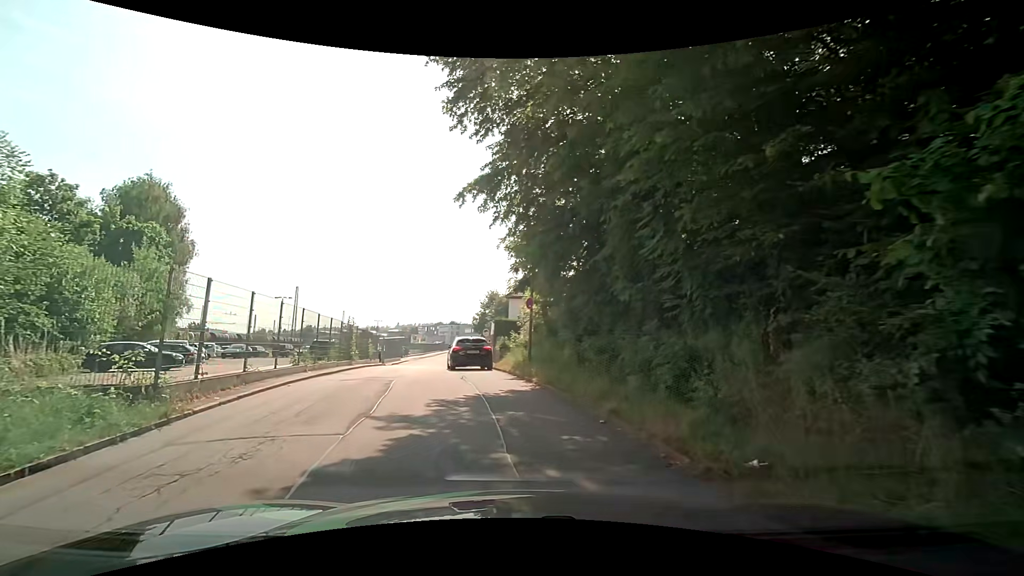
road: residential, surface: asphalt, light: Day
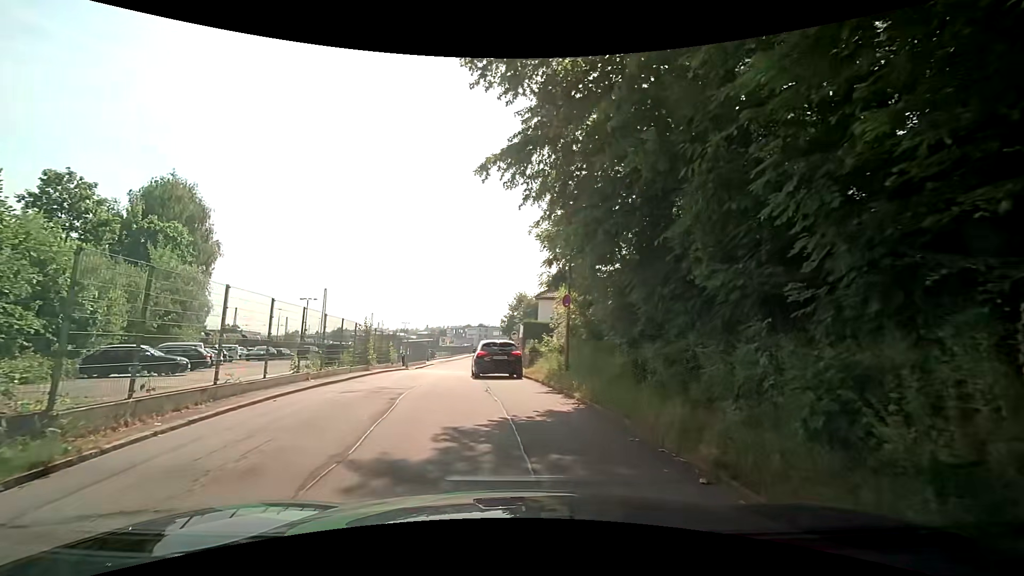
(-0.1, +2.7) m; -2°
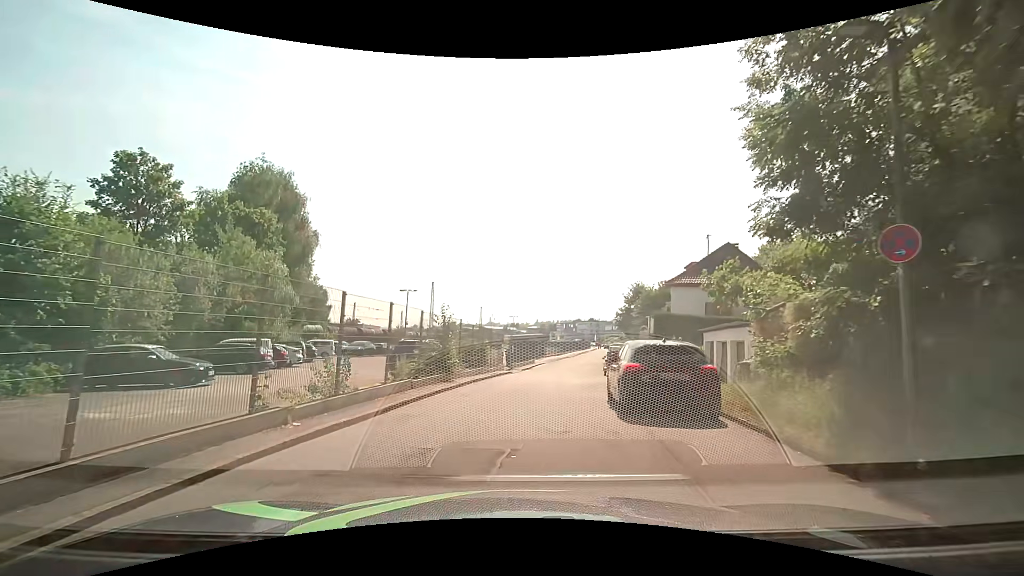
(-1.2, +8.9) m; -14°
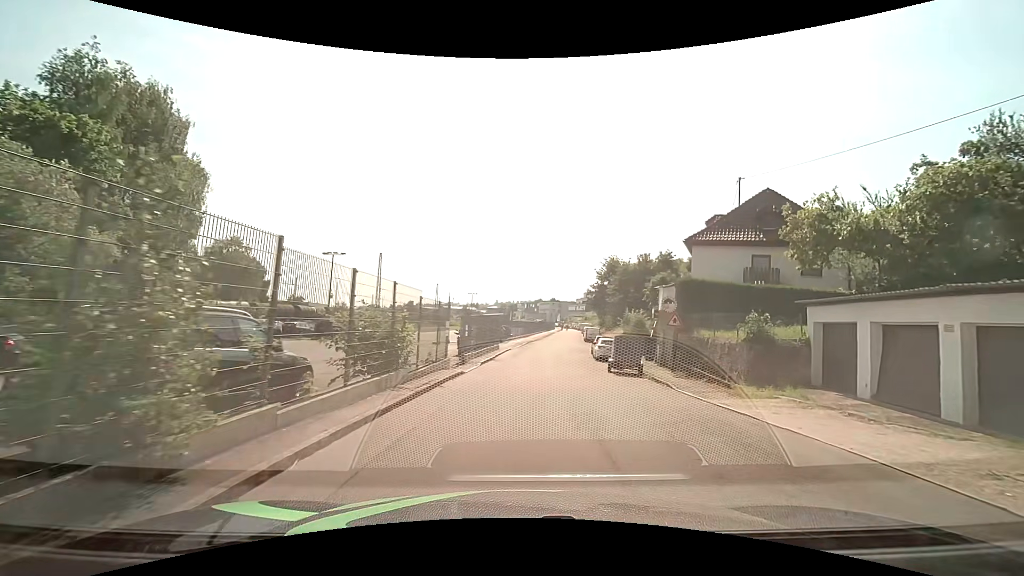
(0.0, +13.7) m; +4°
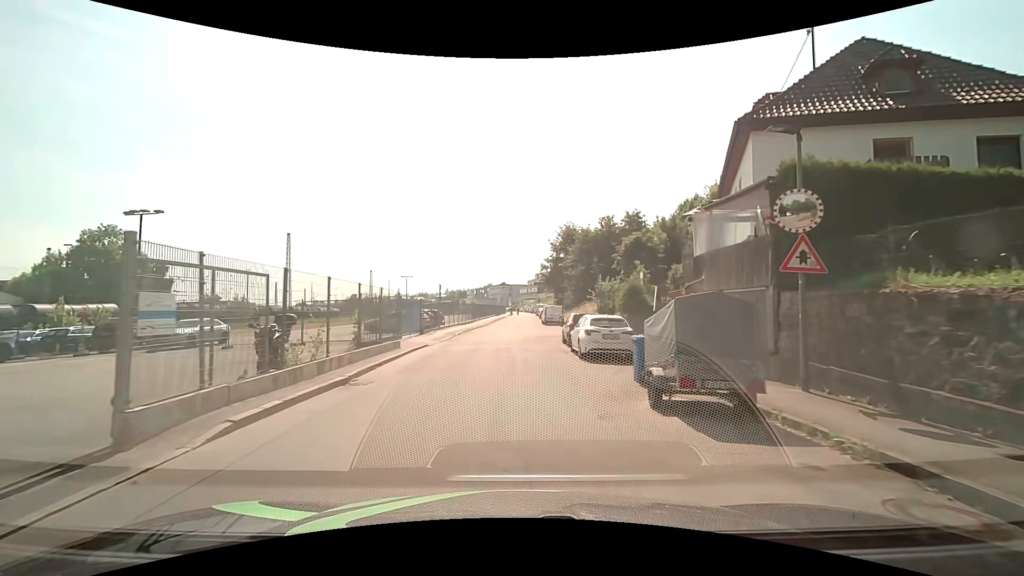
(+1.4, +16.2) m; +6°
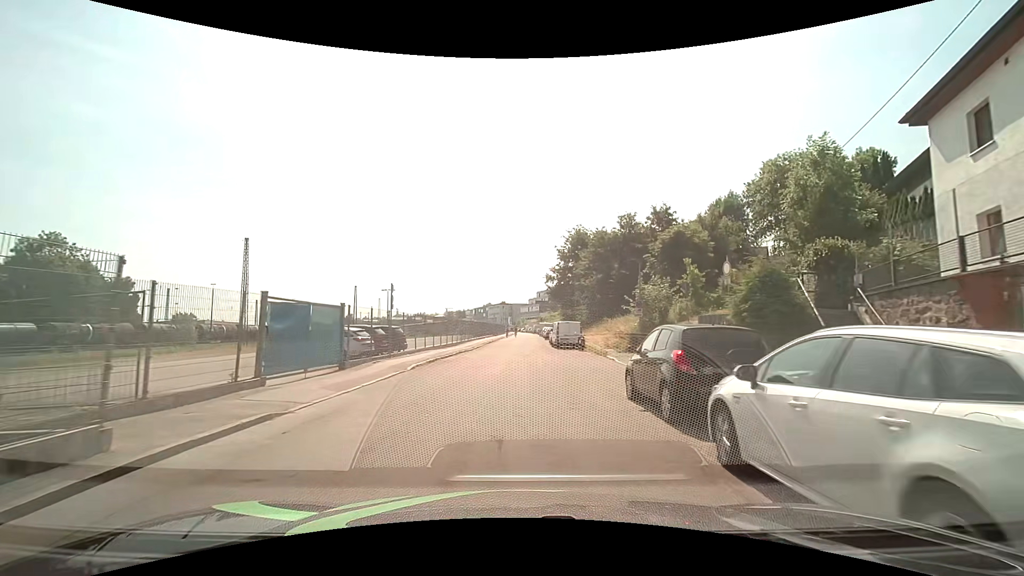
(-0.1, +14.2) m; 0°
(0, +10) (0, +20) (+1, +30) (+1, +40) (+1, +50) (+2, +60) (+2, +70) (+2, +80) (+2, +90) (+3, +100) m
